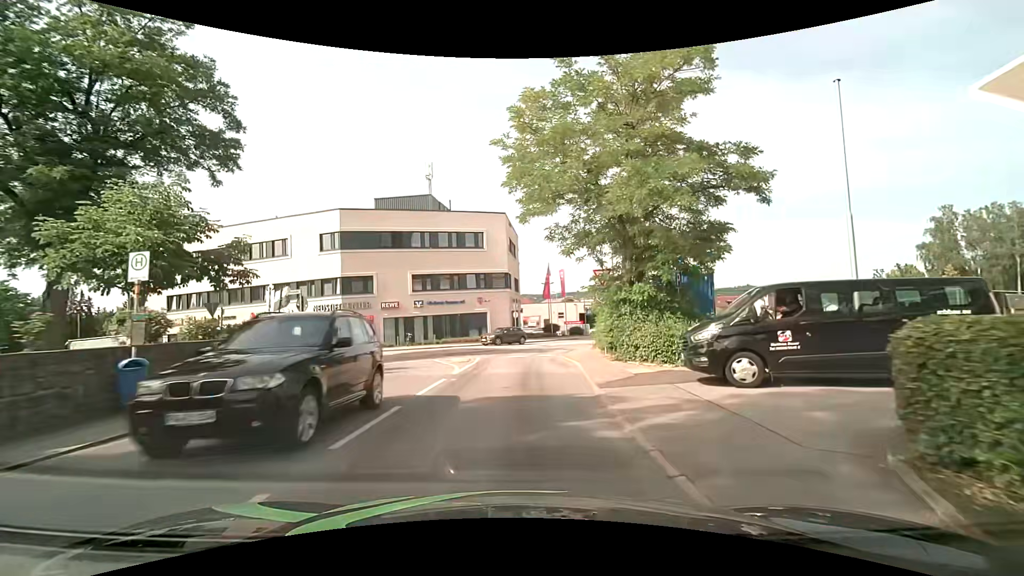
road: tertiary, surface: asphalt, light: Day
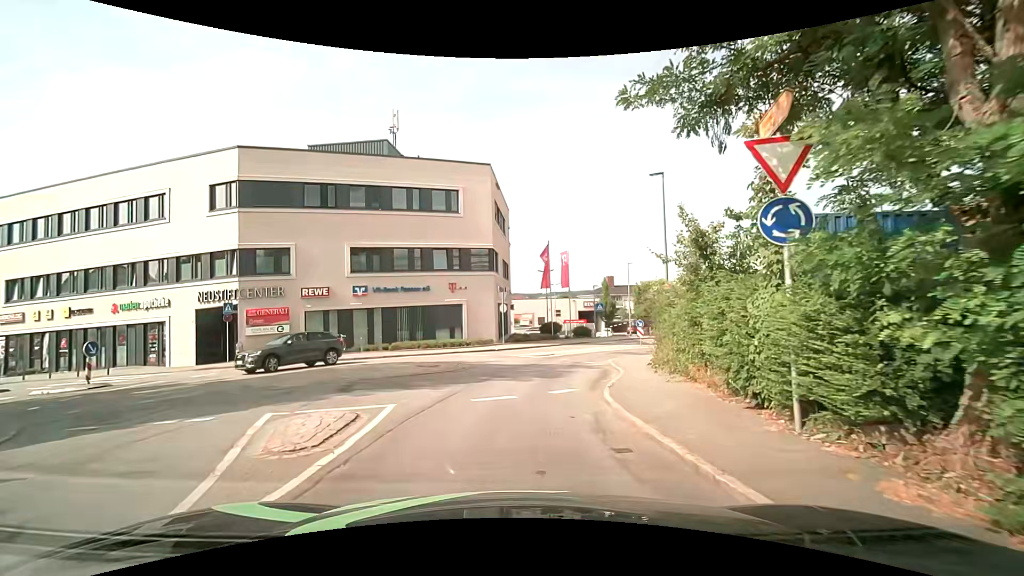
(-0.1, +14.3) m; +1°
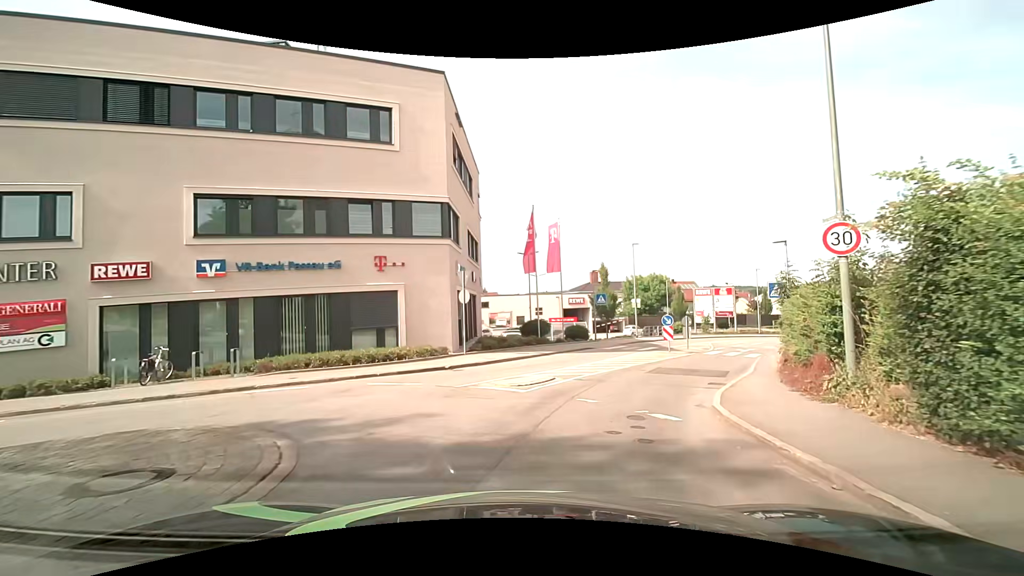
(+0.1, +12.8) m; +2°
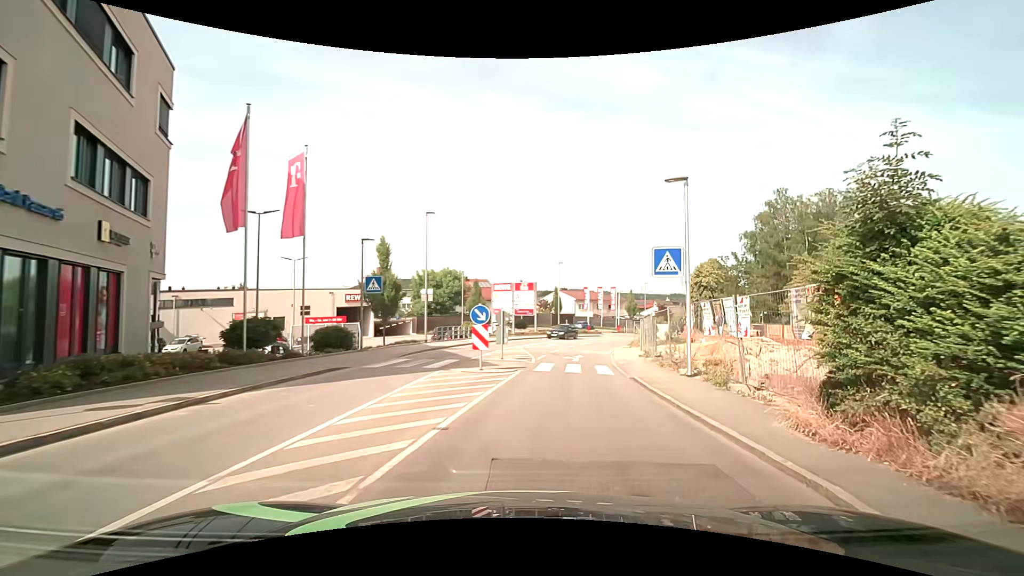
(+2.1, +12.8) m; +24°
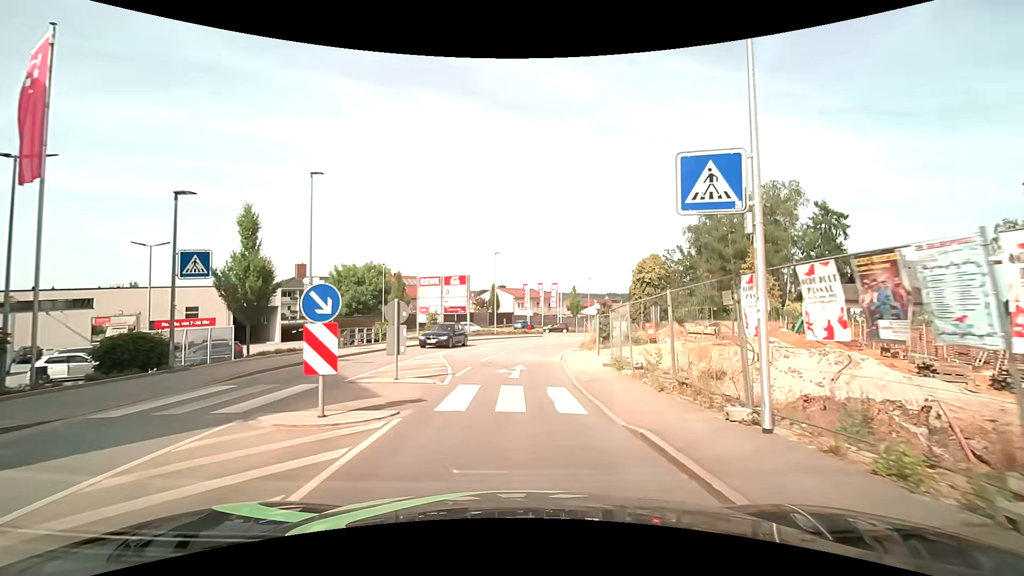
(+0.6, +7.8) m; +7°
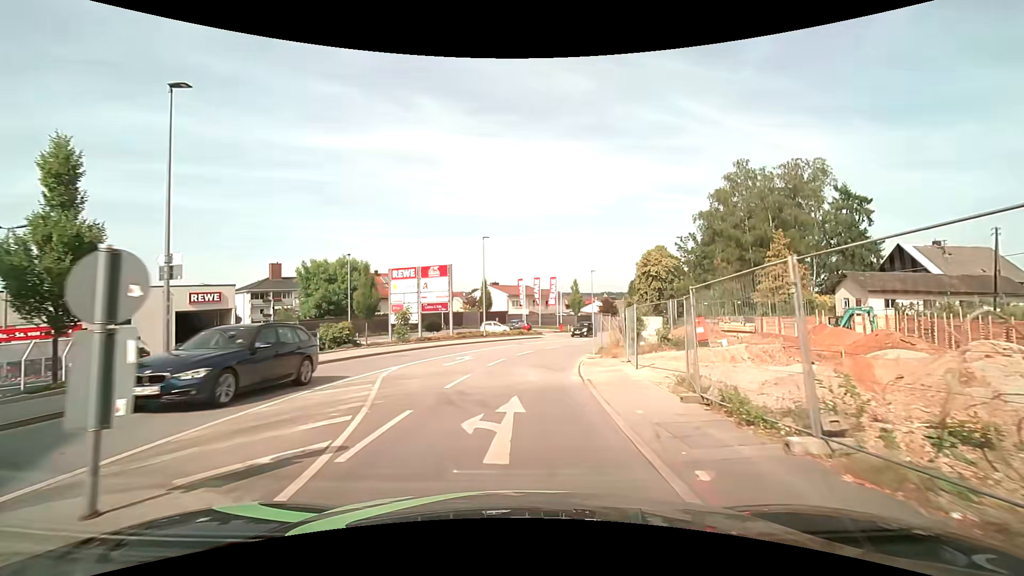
(+0.1, +8.9) m; +1°
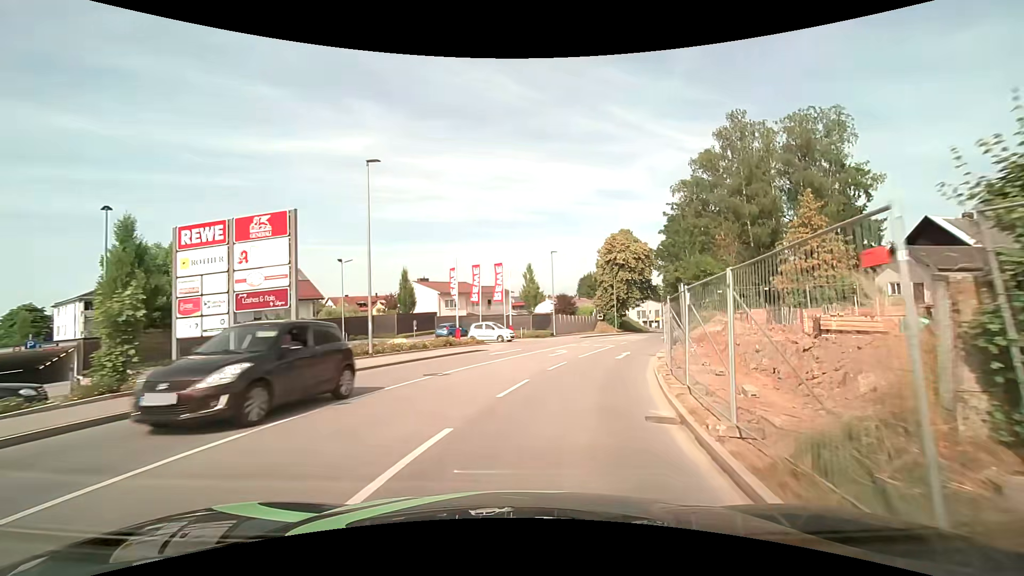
(+0.5, +19.4) m; +6°
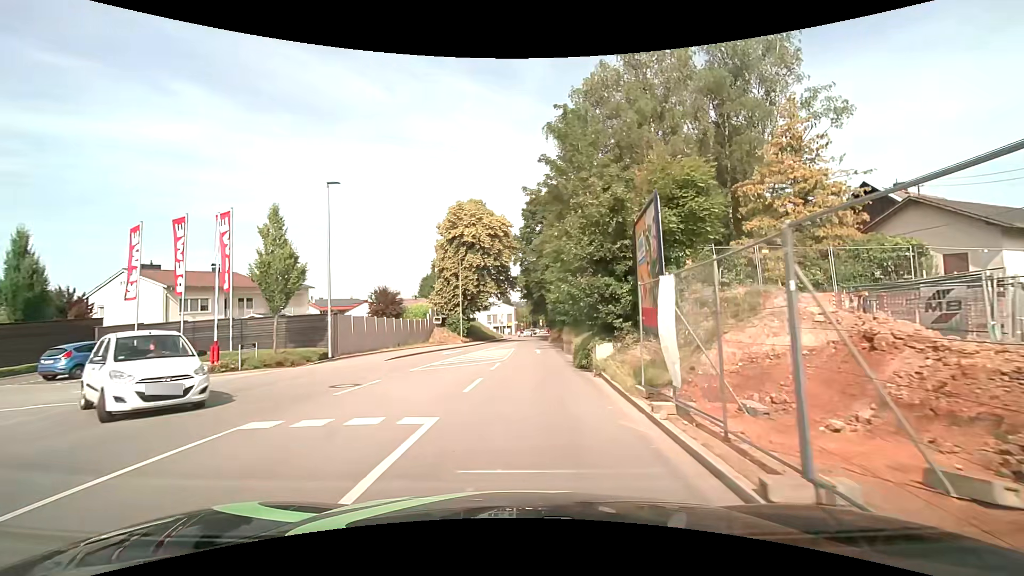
(+4.3, +23.6) m; +17°
(0, +10) (0, +20) (+1, +30) (+1, +40) (+1, +50) (+2, +60) (+2, +70) (+3, +80) (+3, +90) (+4, +100) m
